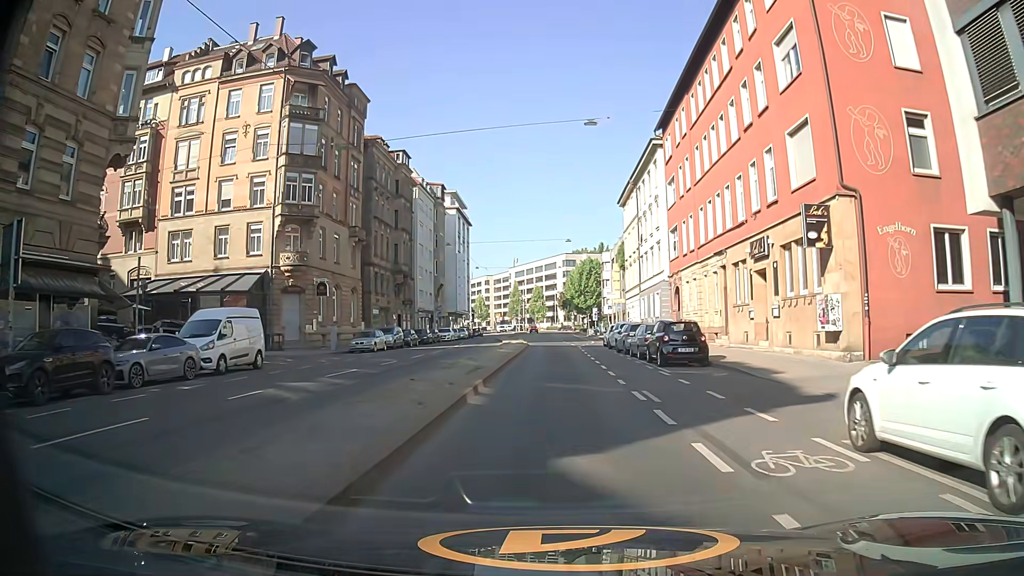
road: secondary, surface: asphalt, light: Day
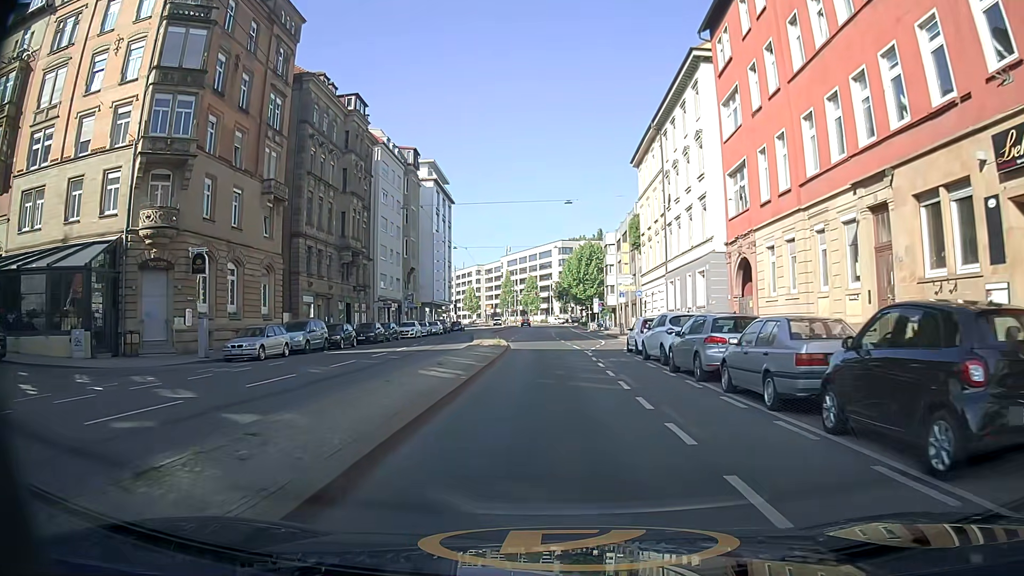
(+0.1, +16.6) m; +1°
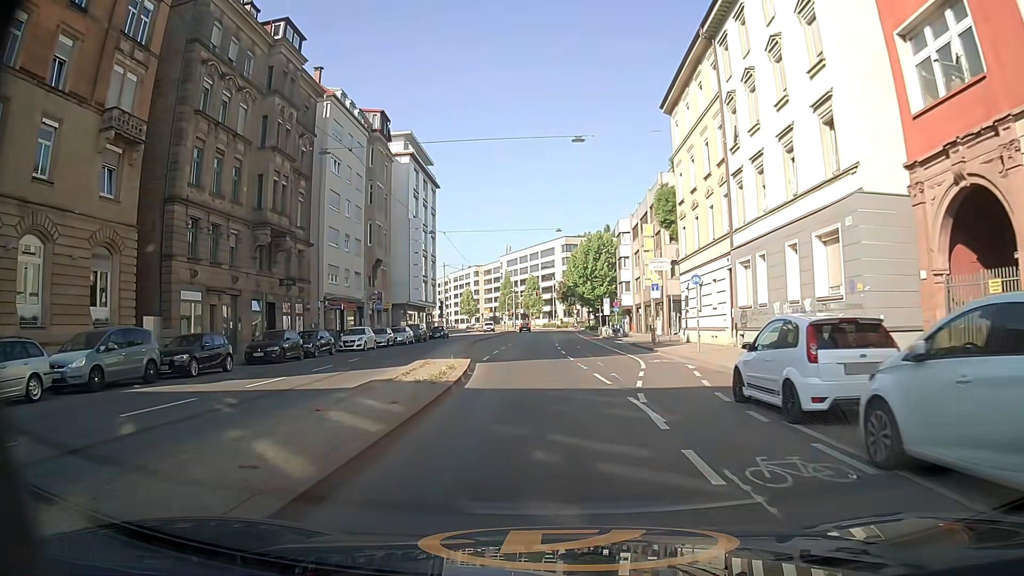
(+0.1, +16.4) m; -1°
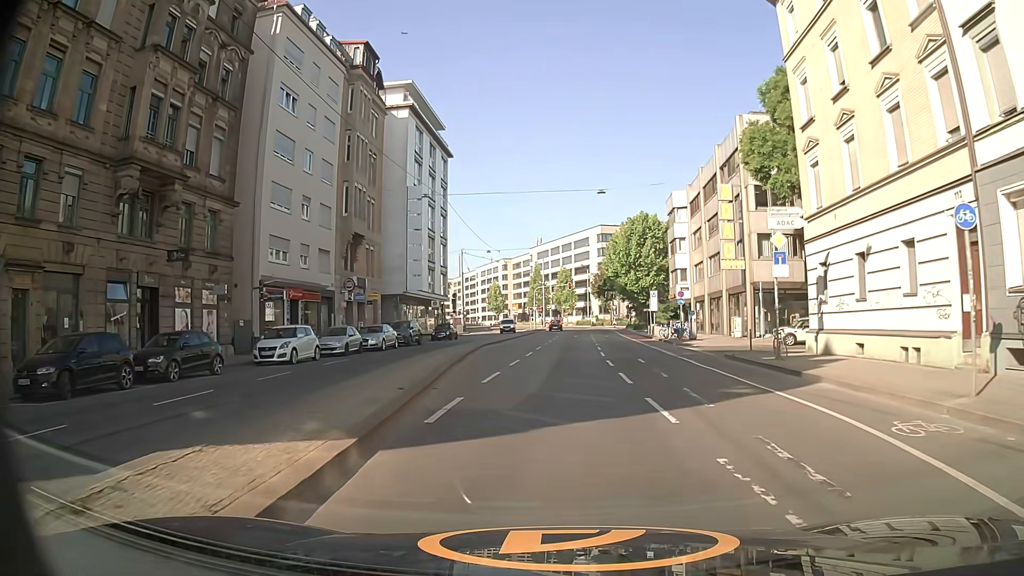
(-0.3, +16.2) m; -2°
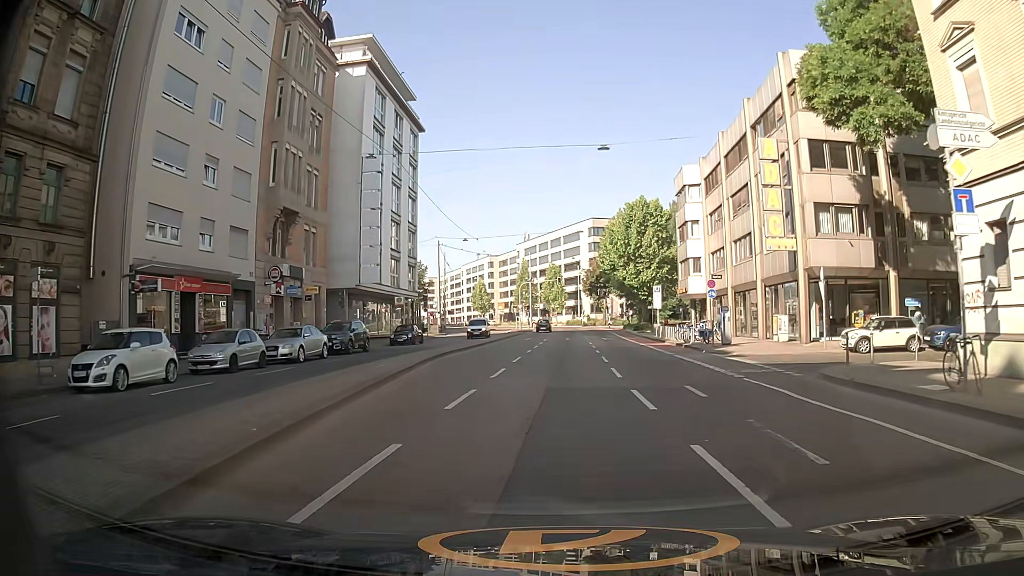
(+0.2, +10.8) m; +1°
